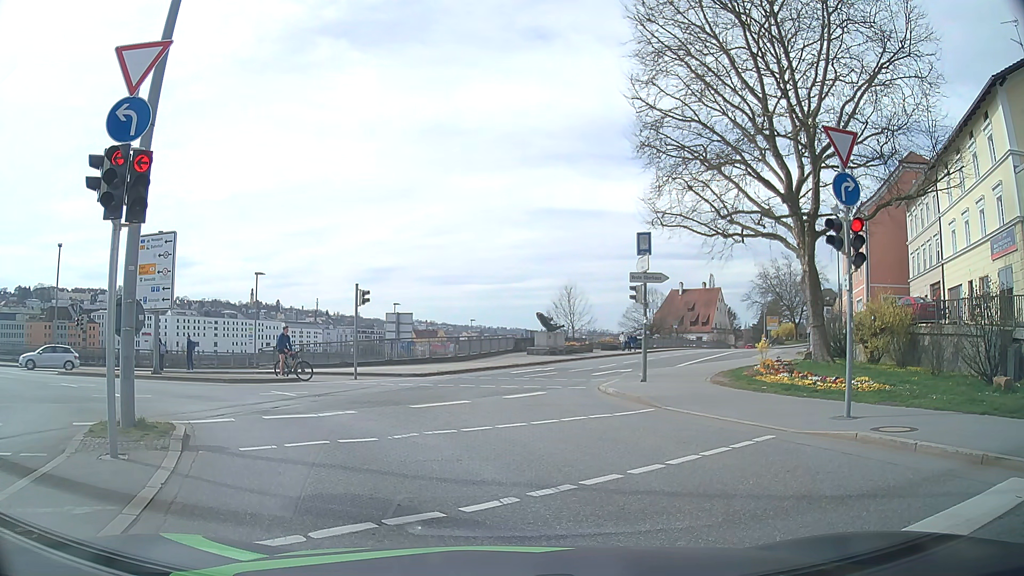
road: primary_link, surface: asphalt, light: Day
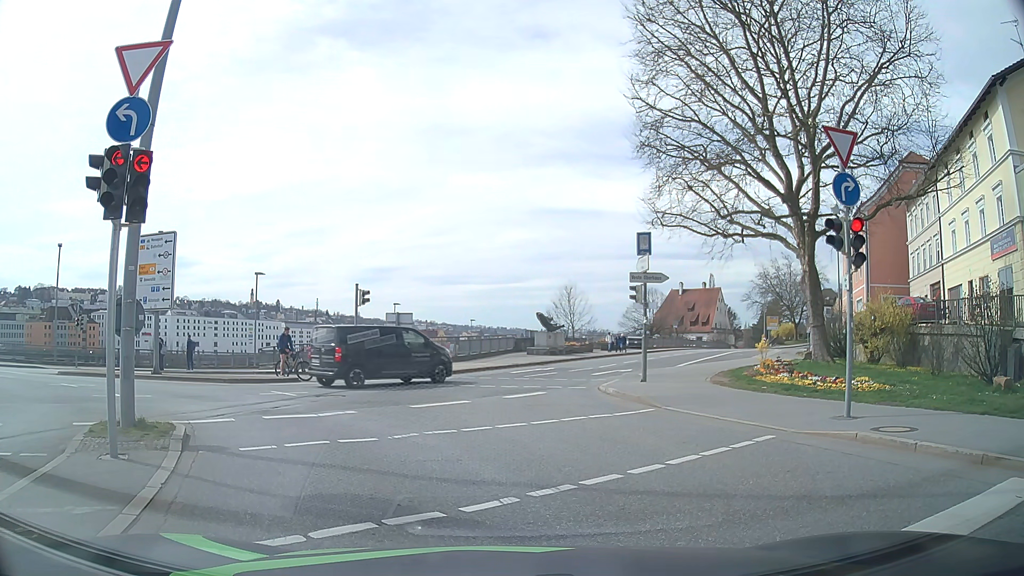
(0.0, 0.0) m; 0°
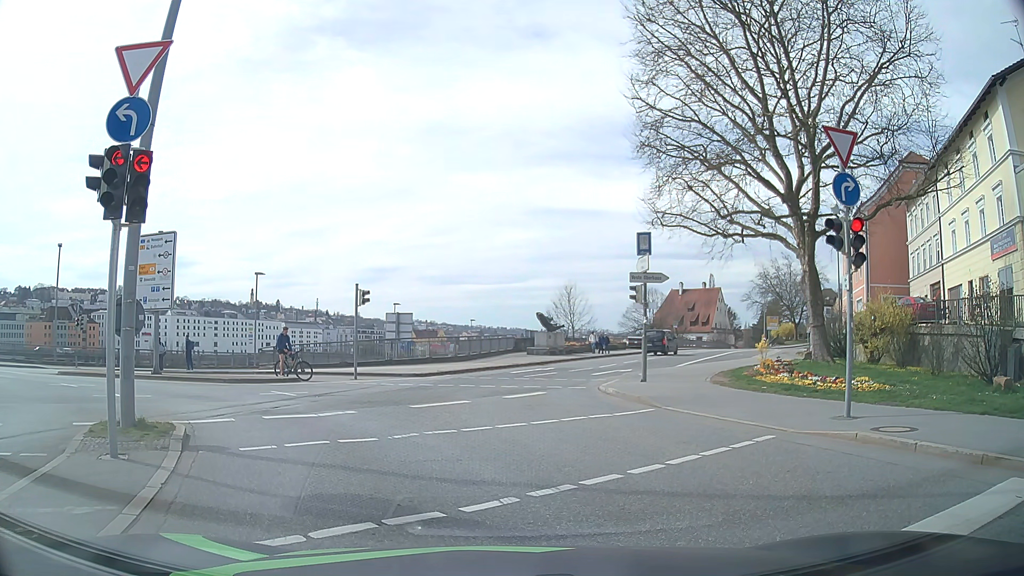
(0.0, 0.0) m; 0°
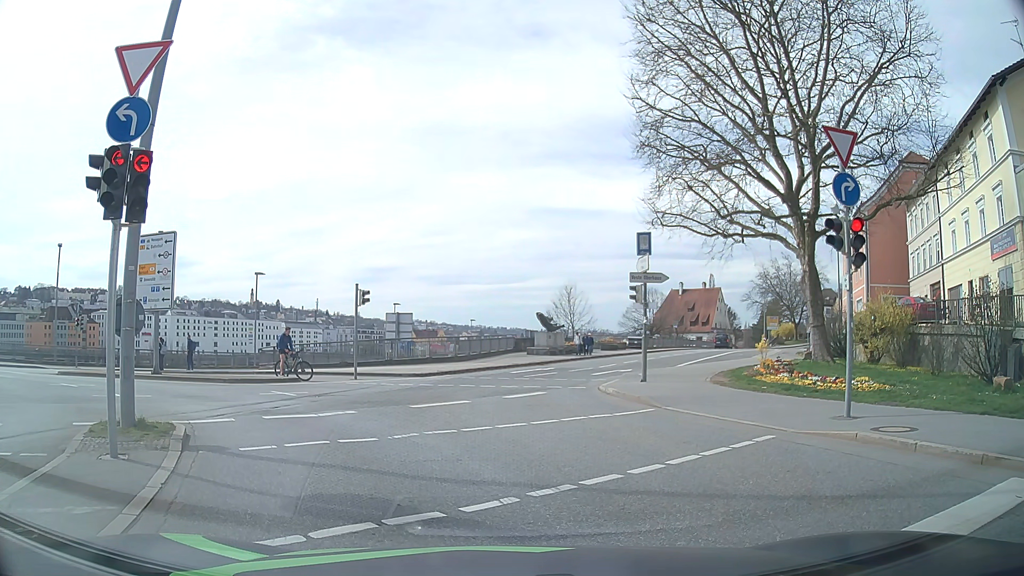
(0.0, 0.0) m; 0°
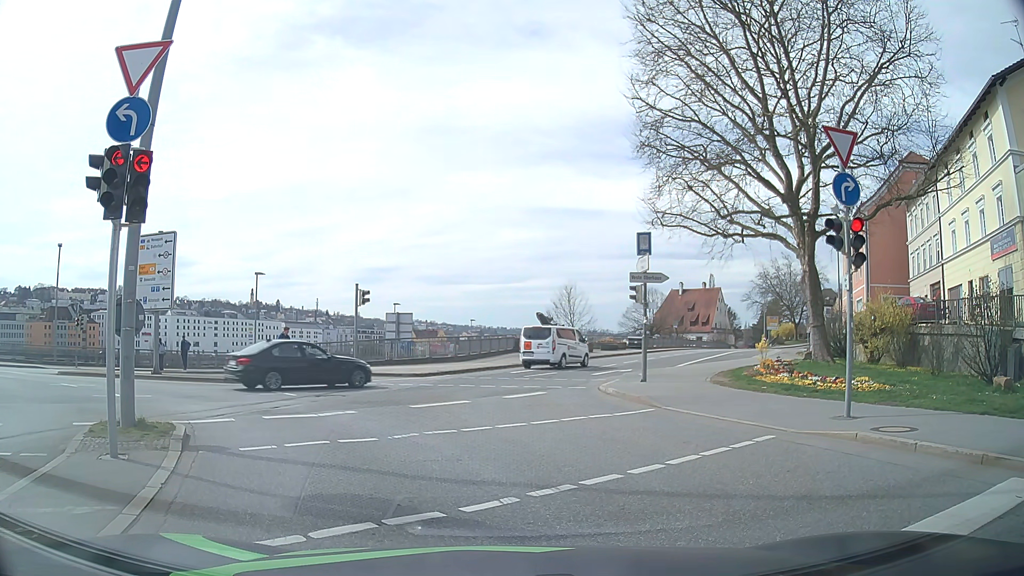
(0.0, 0.0) m; 0°
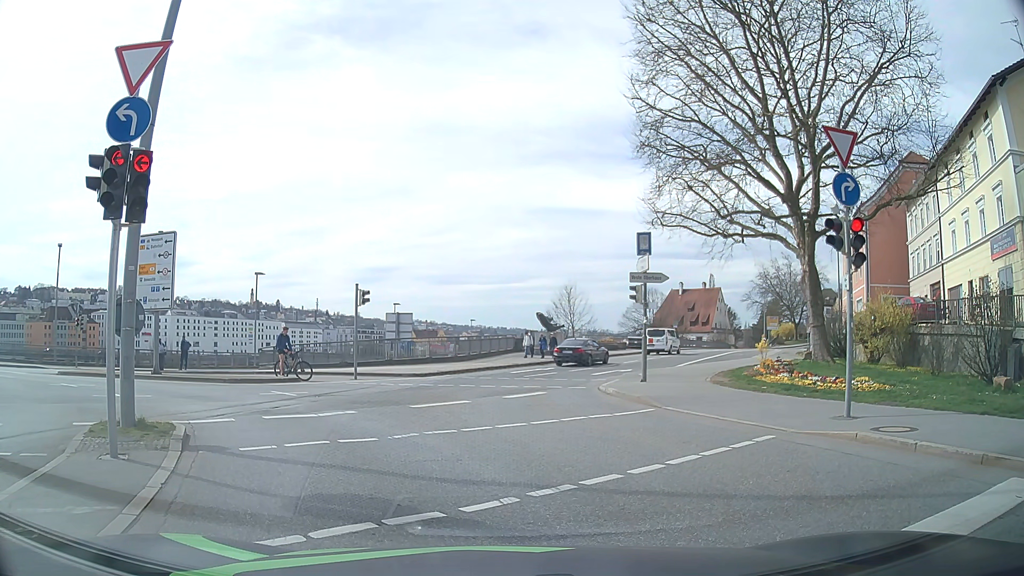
(0.0, 0.0) m; 0°
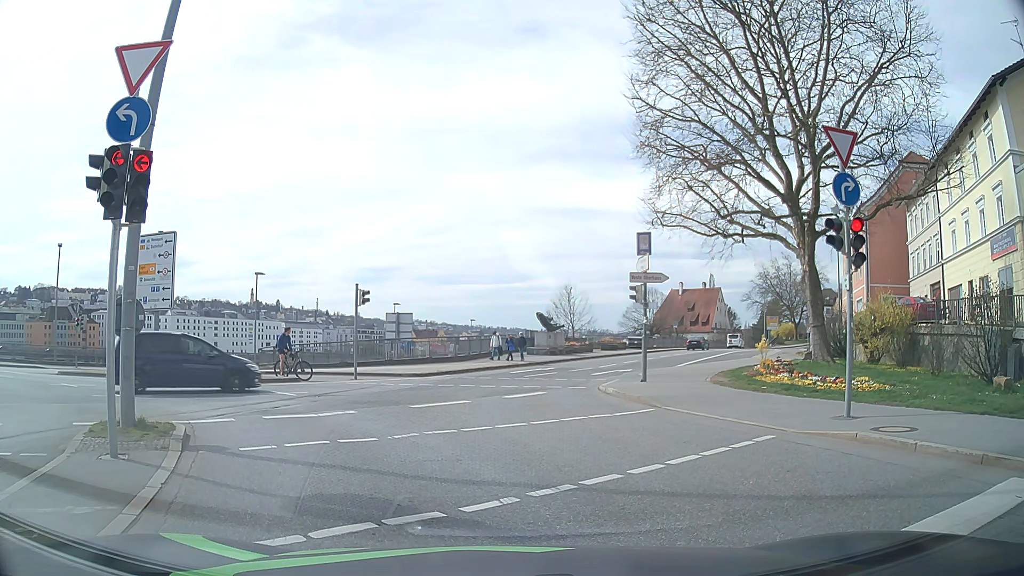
(0.0, 0.0) m; 0°
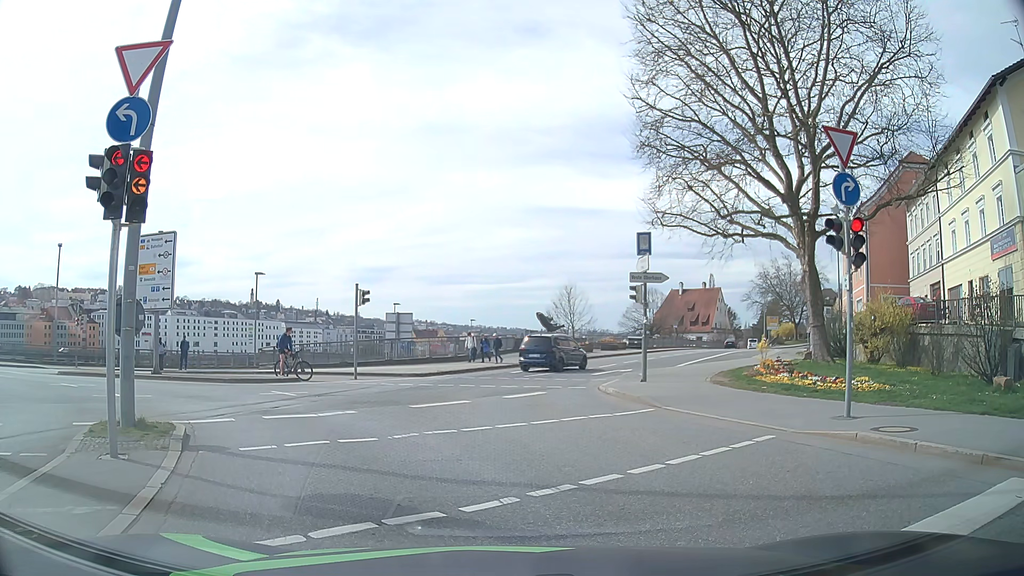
(0.0, 0.0) m; 0°
(-2, +10) (-8, +18) (-16, +23) (-26, +26) (-35, +28) (-45, +31) (-55, +33) (-65, +35) (-74, +38) (-84, +40) m
